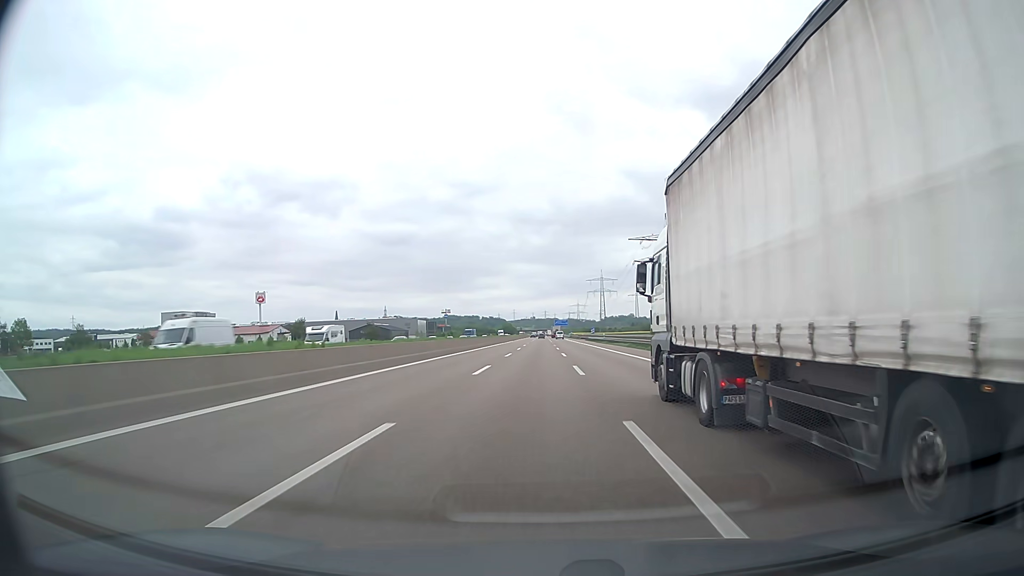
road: motorway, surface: asphalt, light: Day
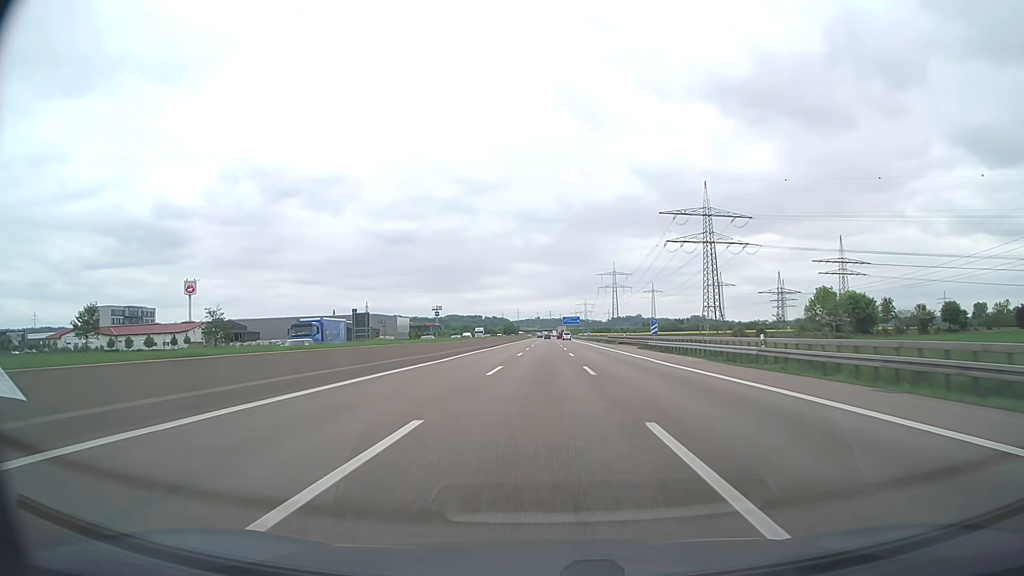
(-0.3, +71.8) m; -1°
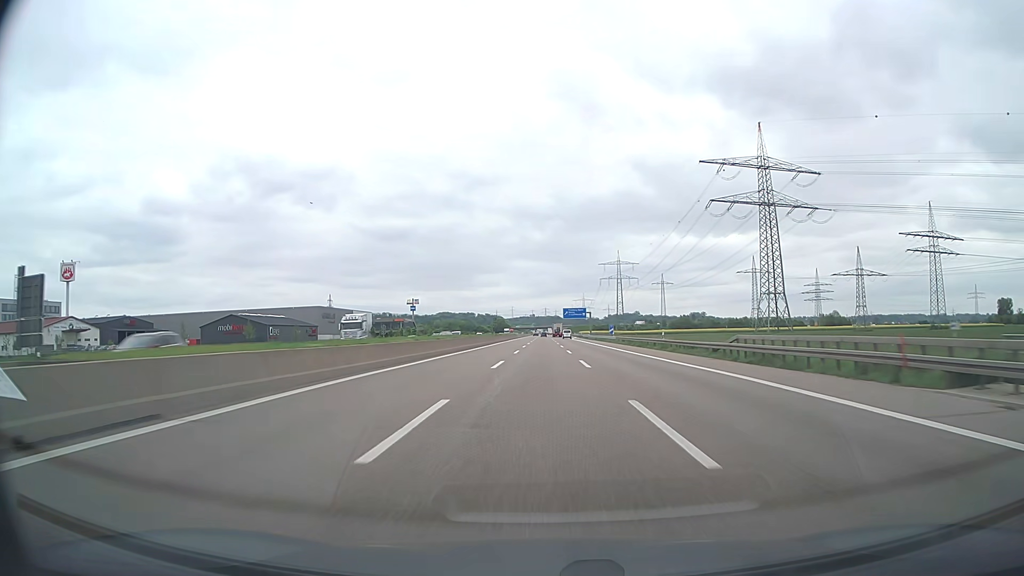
(+0.5, +72.6) m; +1°
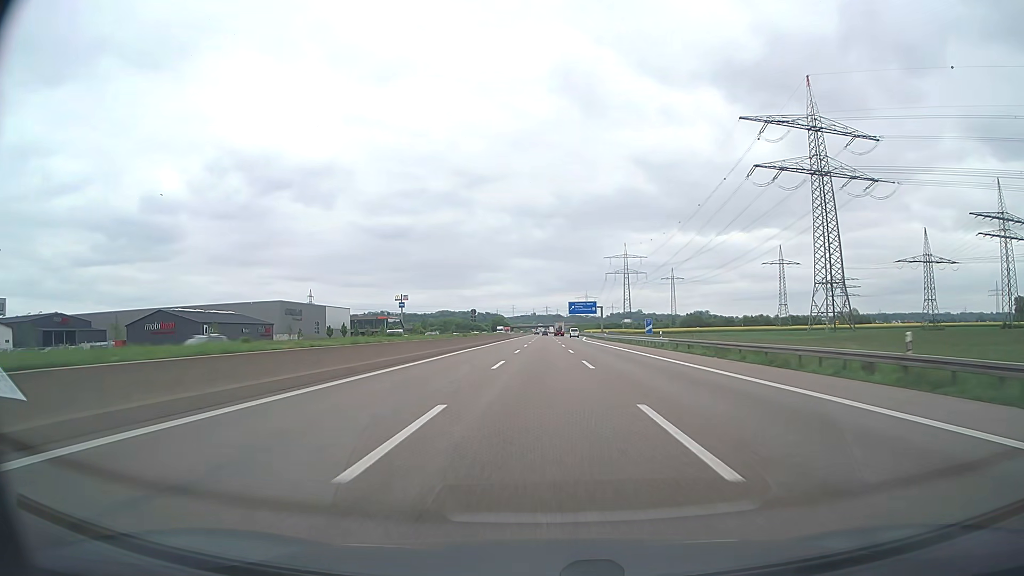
(0.0, +36.7) m; 0°
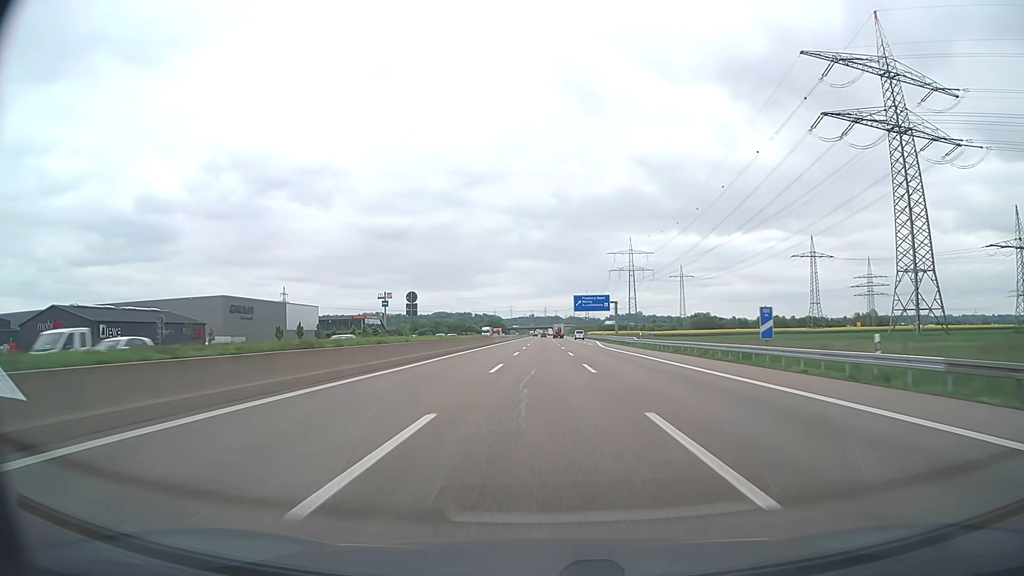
(0.0, +37.0) m; 0°
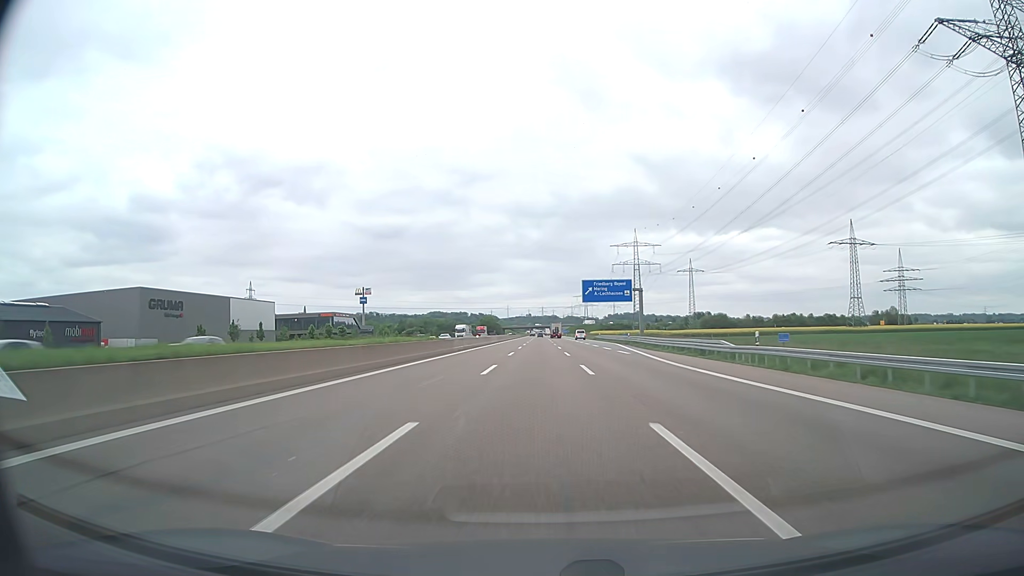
(+0.1, +37.2) m; 0°
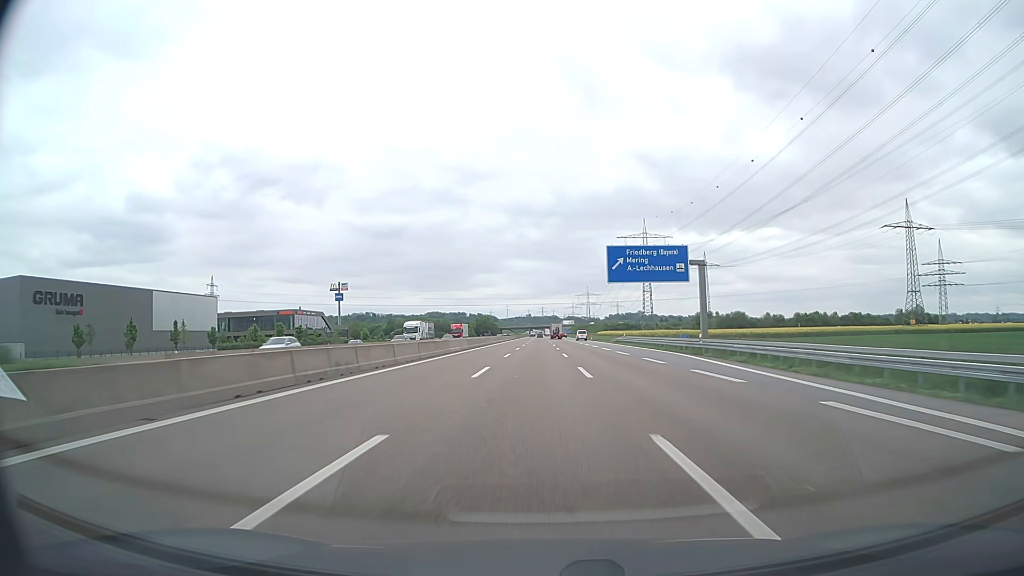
(0.0, +37.4) m; 0°
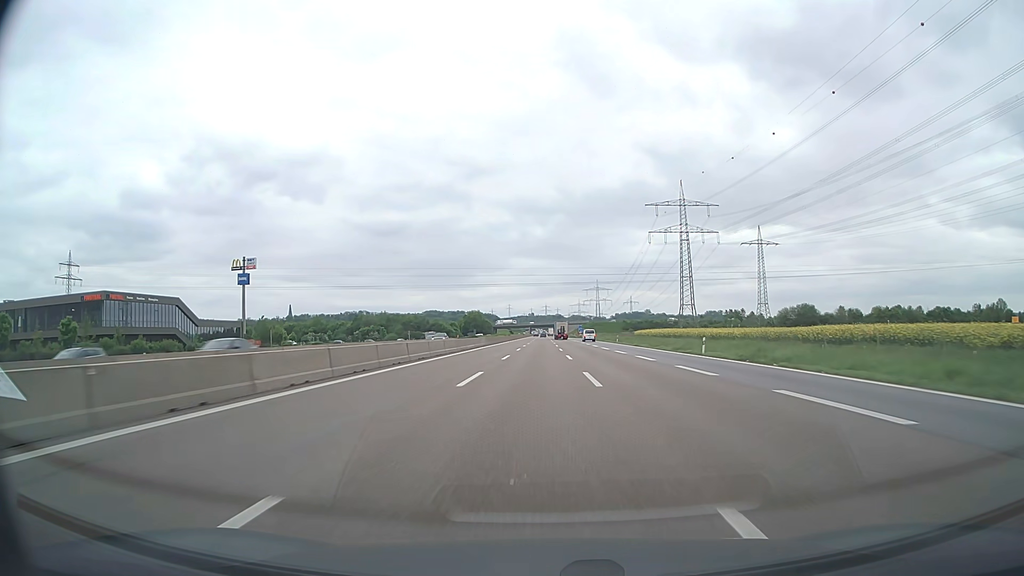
(-0.4, +93.6) m; 0°
(0, +10) (0, +20) (0, +30) (0, +40) (0, +50) (0, +60) (0, +70) (0, +80) (0, +90) (0, +100) m
